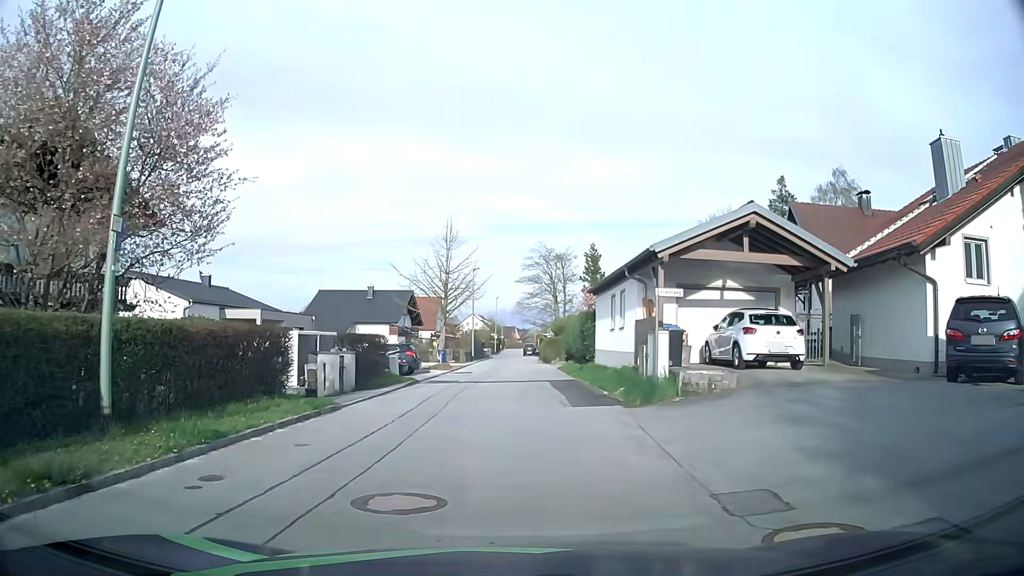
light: Day
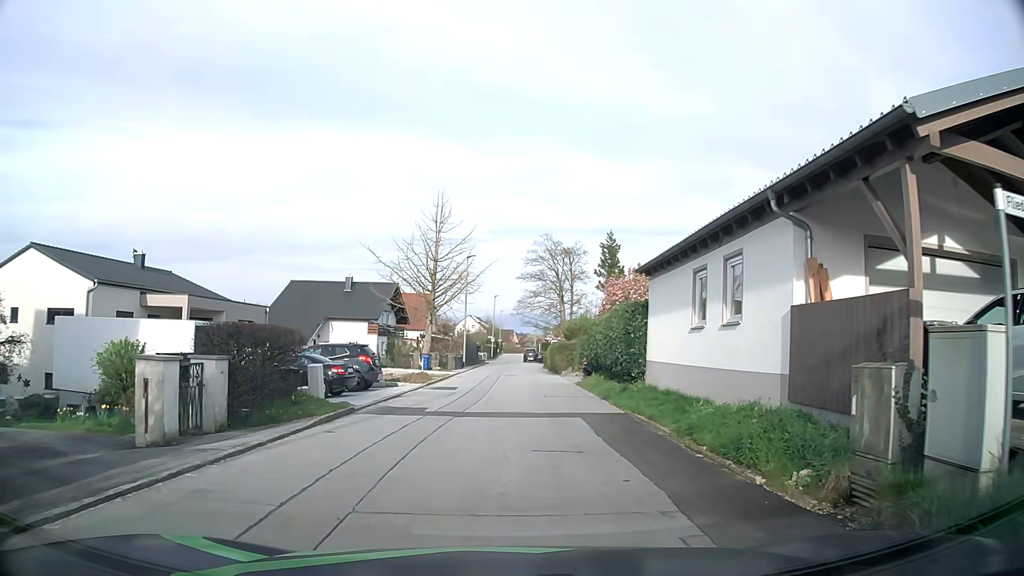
(-0.2, +10.7) m; -1°
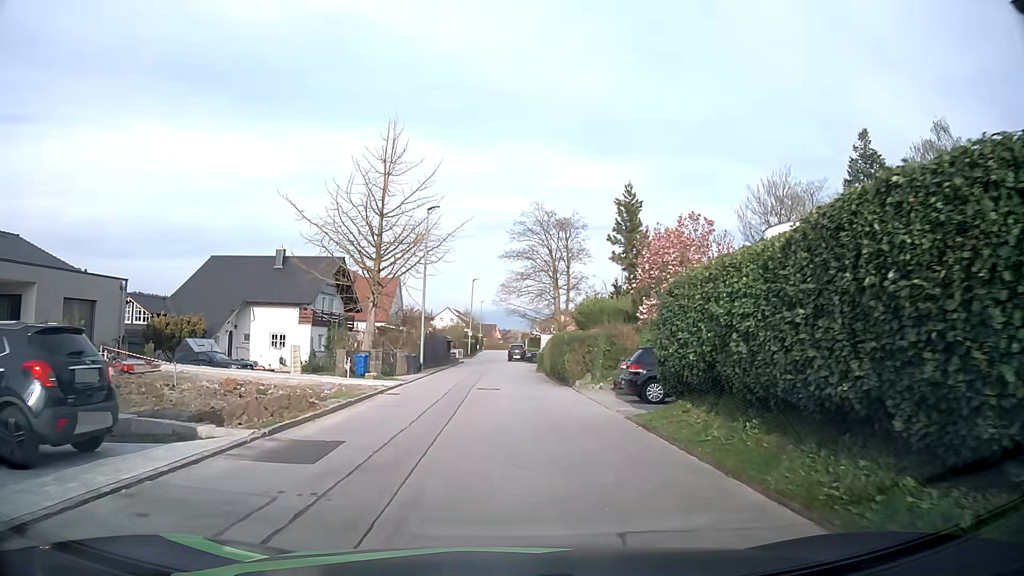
(+0.3, +16.1) m; +2°
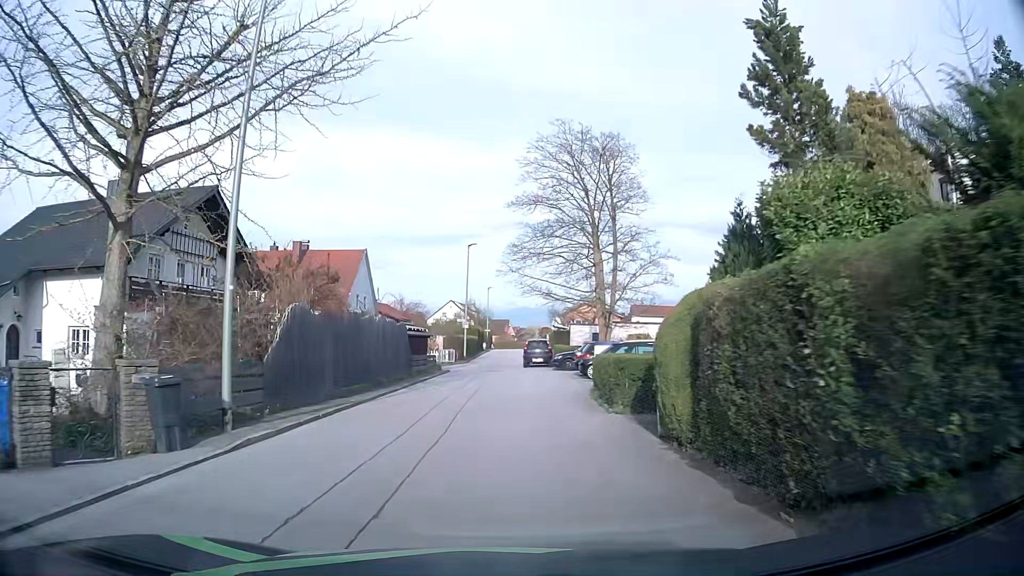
(+0.2, +23.7) m; 0°
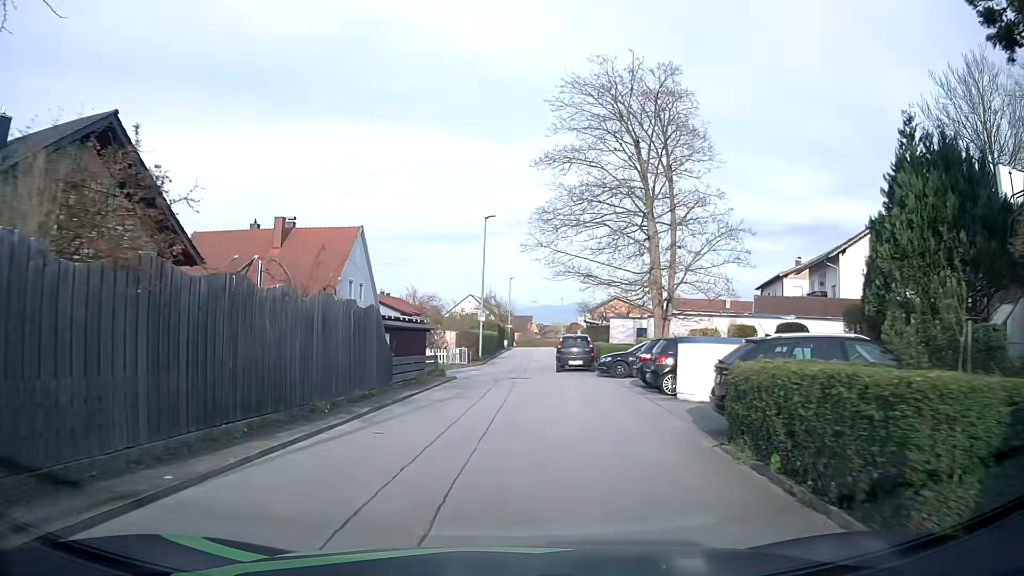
(-0.3, +9.5) m; -2°
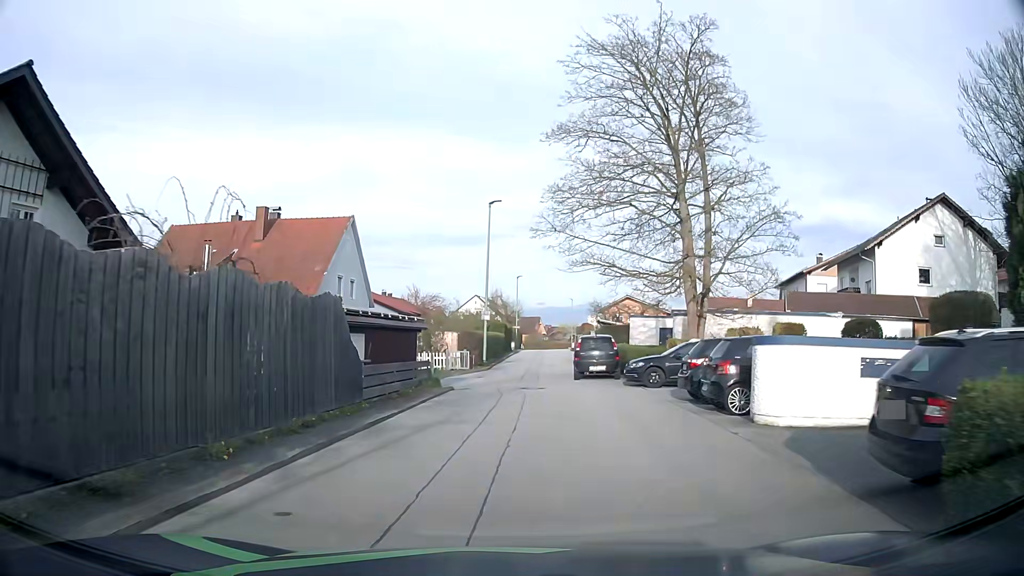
(-0.1, +4.6) m; -2°
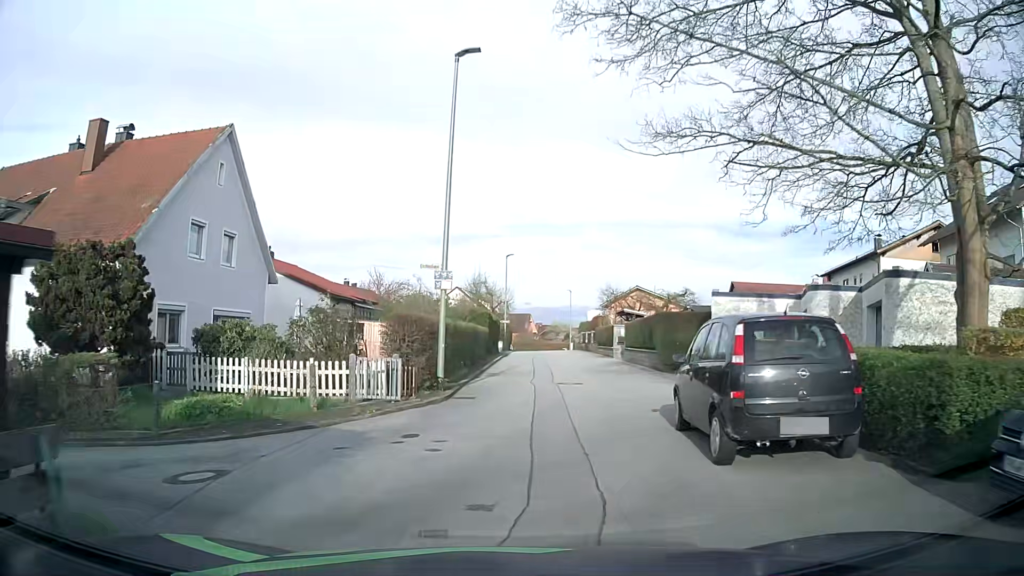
(+0.3, +17.6) m; +2°
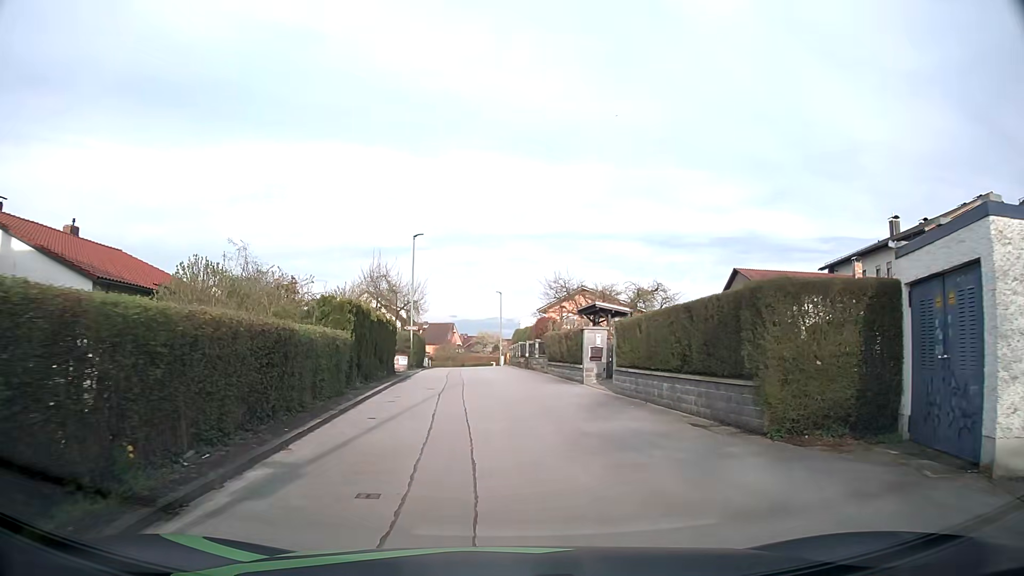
(+1.0, +16.4) m; +6°
(0, +10) (0, +20) (-1, +30) (-1, +40) (-2, +50) (-2, +60) (-3, +70) (-3, +80) (-3, +90) (-1, +100) m
